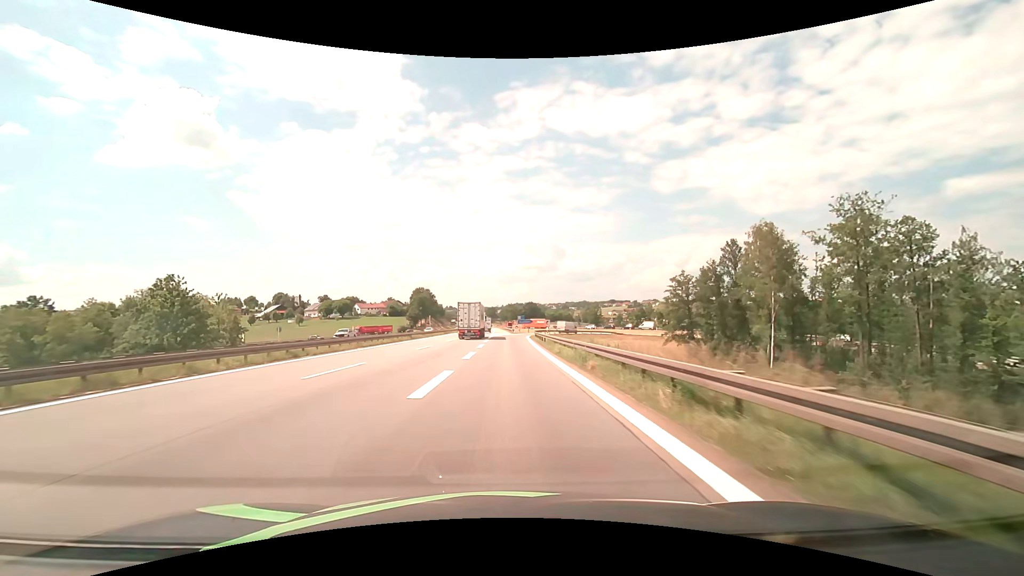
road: motorway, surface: asphalt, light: Day
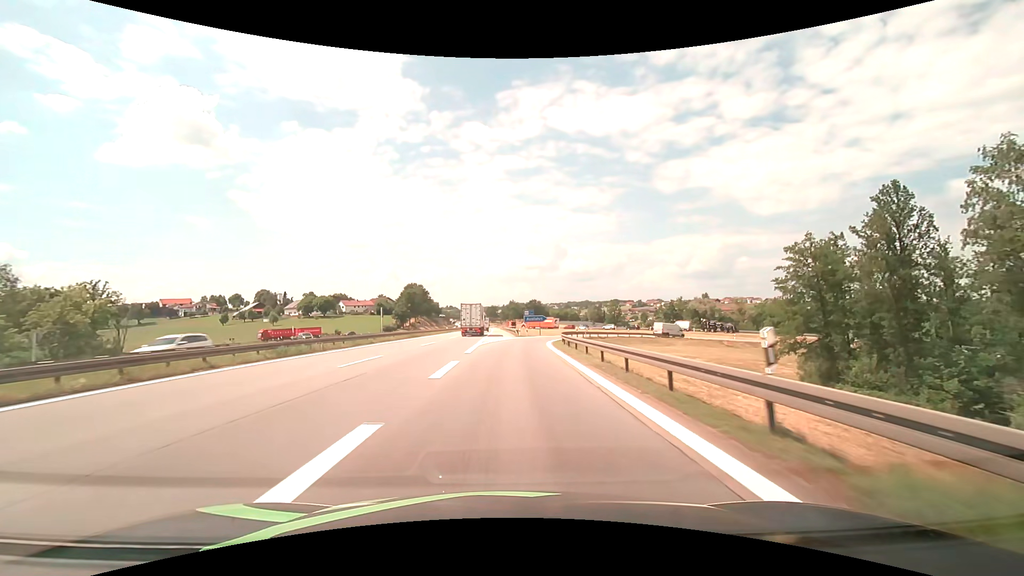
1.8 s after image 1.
(-0.1, +32.7) m; 0°
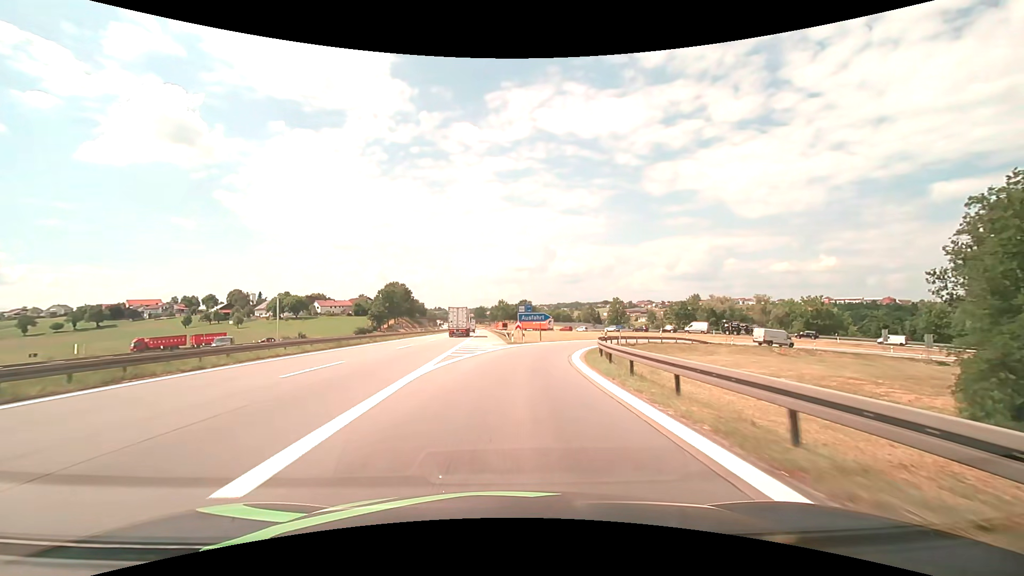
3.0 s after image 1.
(+0.2, +20.5) m; +1°
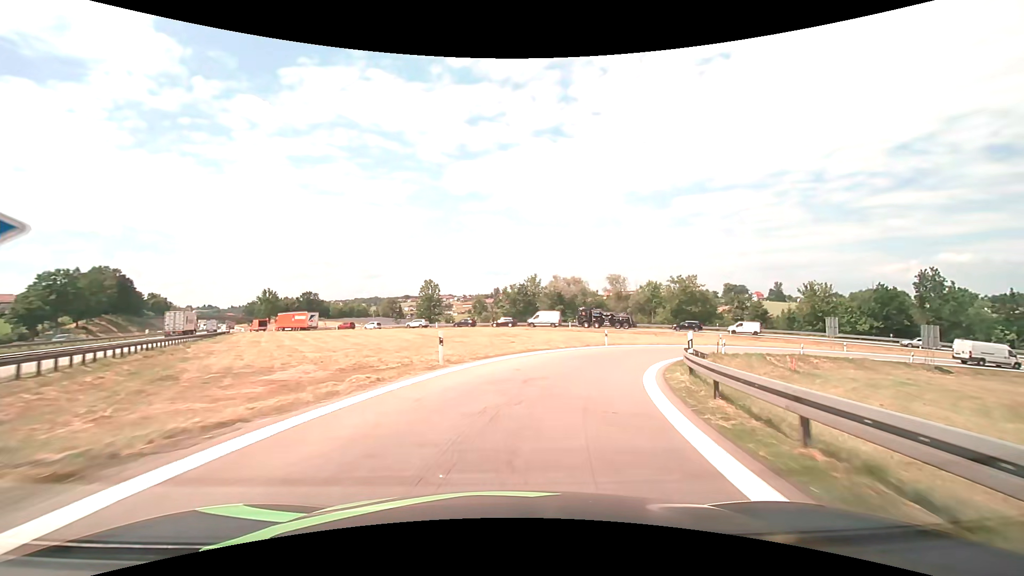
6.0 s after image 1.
(+6.5, +44.1) m; +22°
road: motorway_link
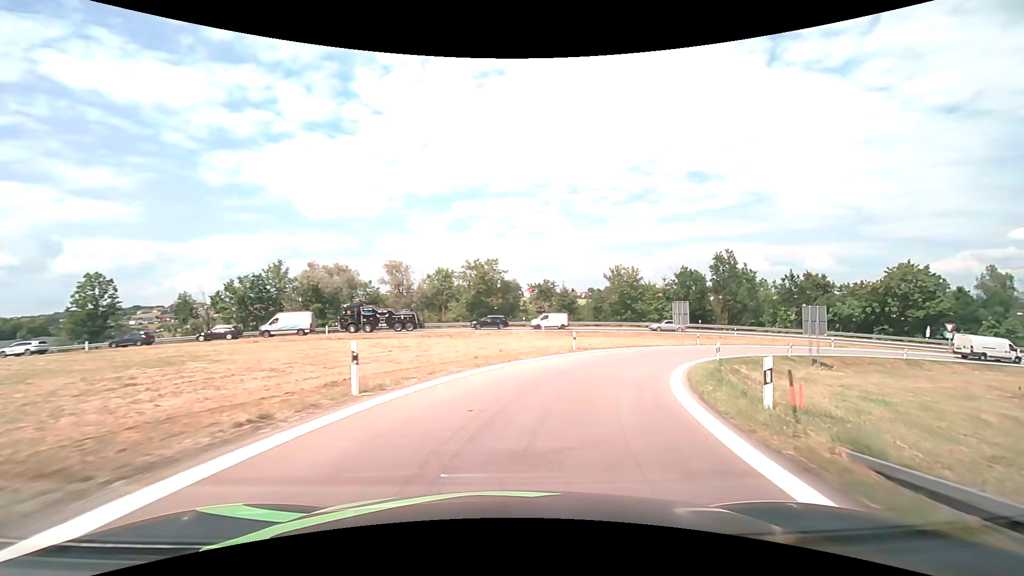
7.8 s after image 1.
(+4.7, +23.3) m; +24°
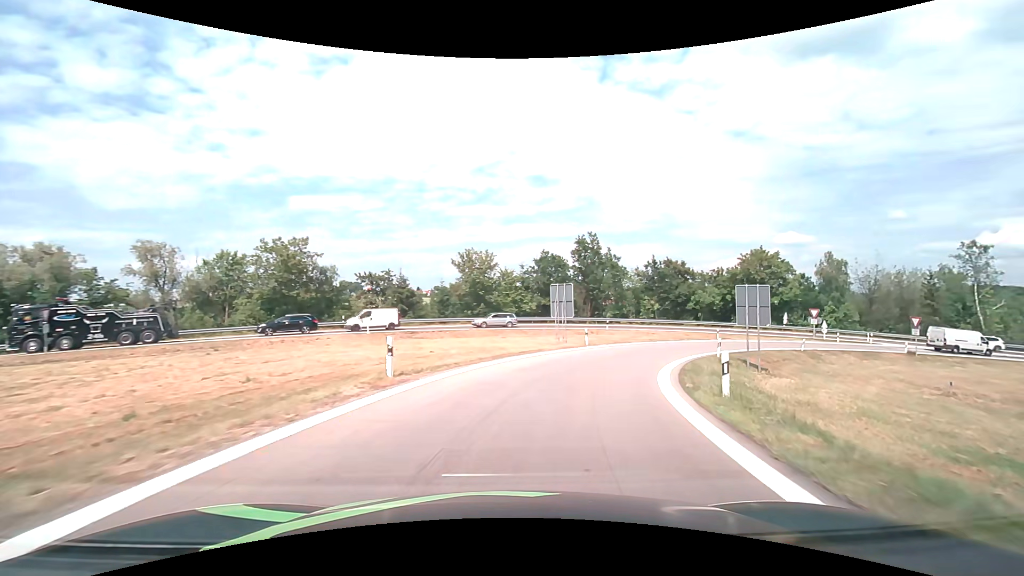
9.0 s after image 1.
(+2.3, +15.3) m; +17°
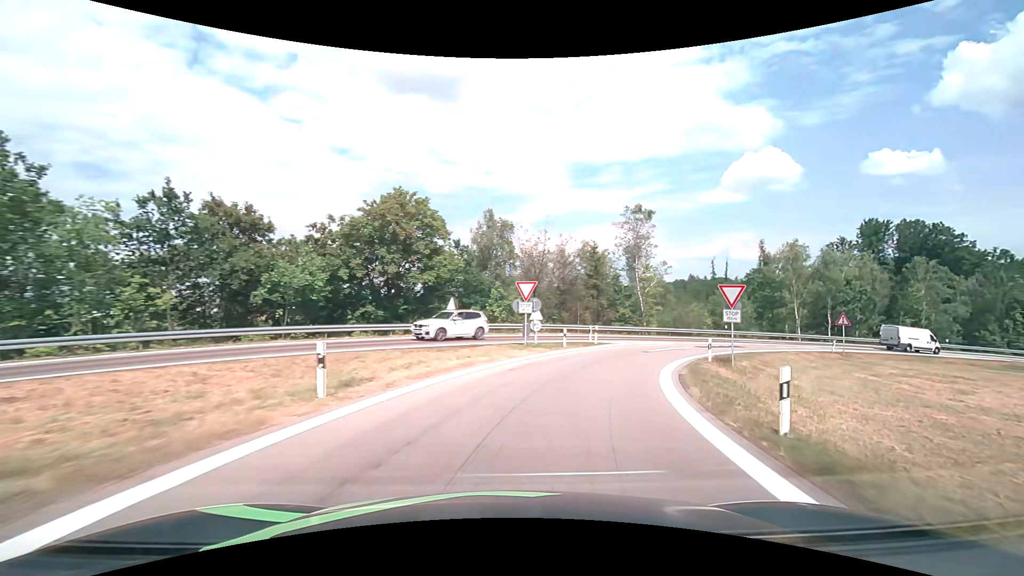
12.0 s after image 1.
(+14.4, +36.6) m; +43°
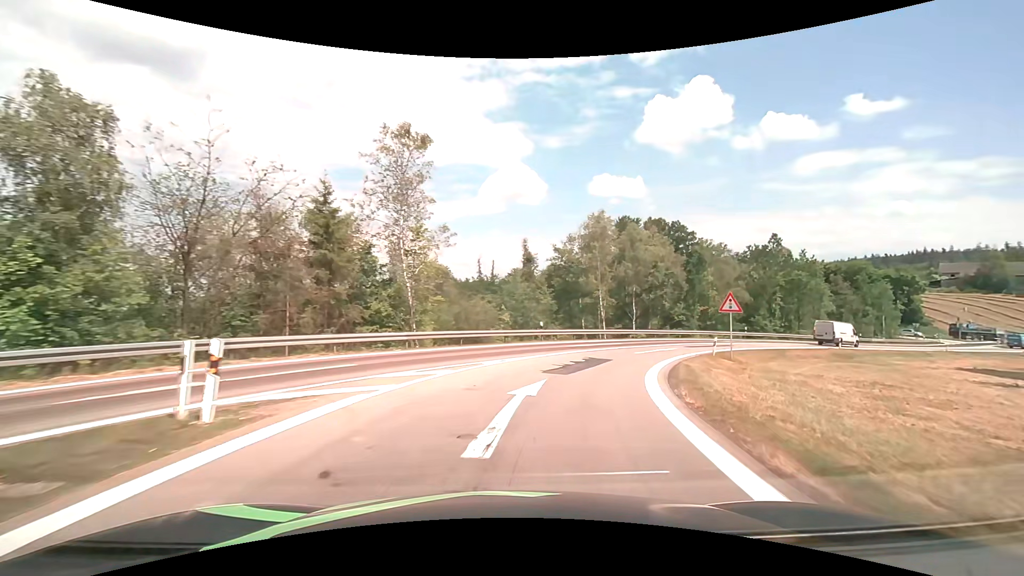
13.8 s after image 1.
(+5.4, +22.9) m; +27°
(+1, +10) (+4, +20) (+8, +28) (+14, +37) (+21, +44) (+29, +50) (+37, +55) (+46, +61) (+54, +66) (+63, +71) m
